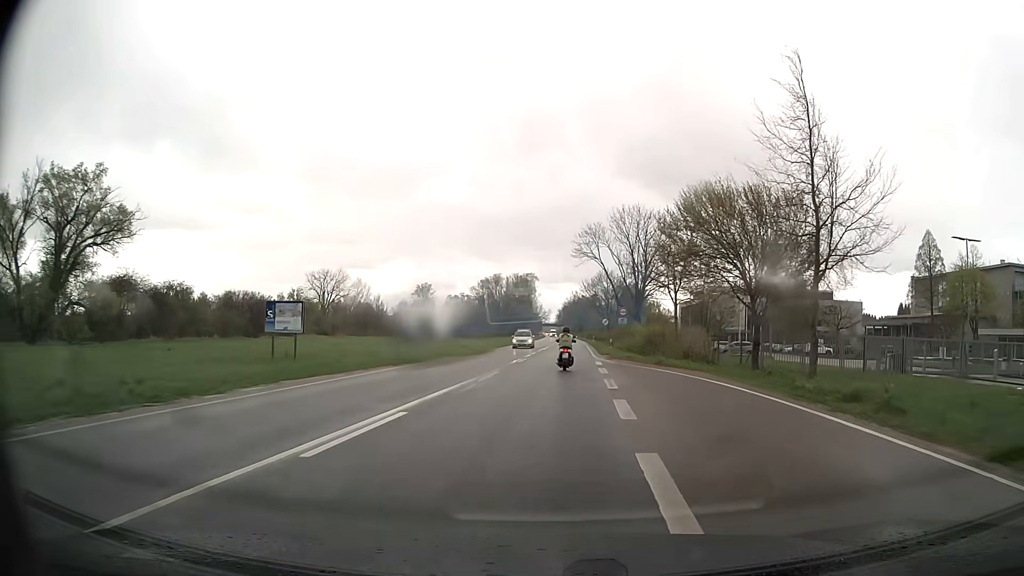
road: primary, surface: asphalt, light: Day
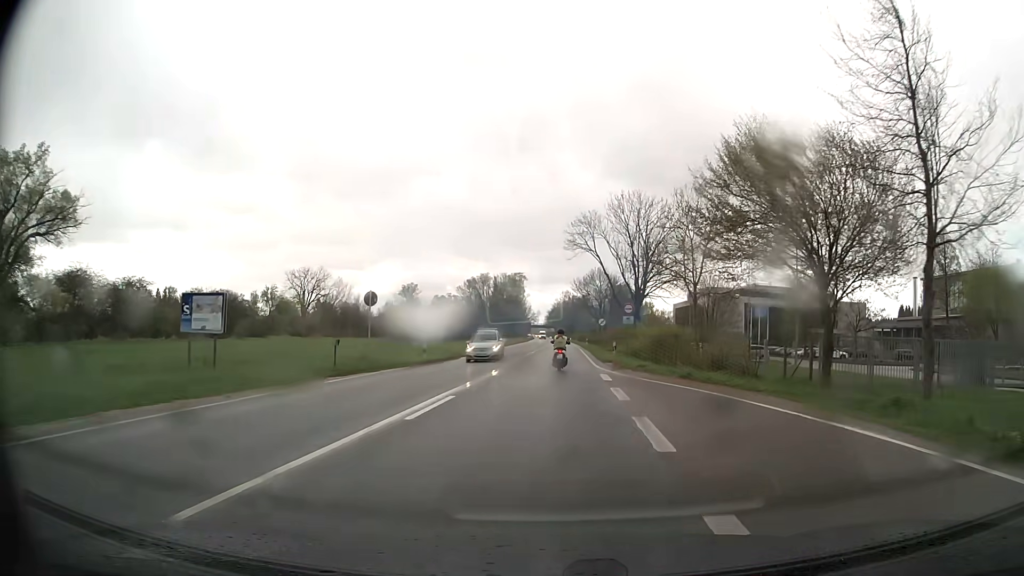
(+0.1, +8.8) m; +1°
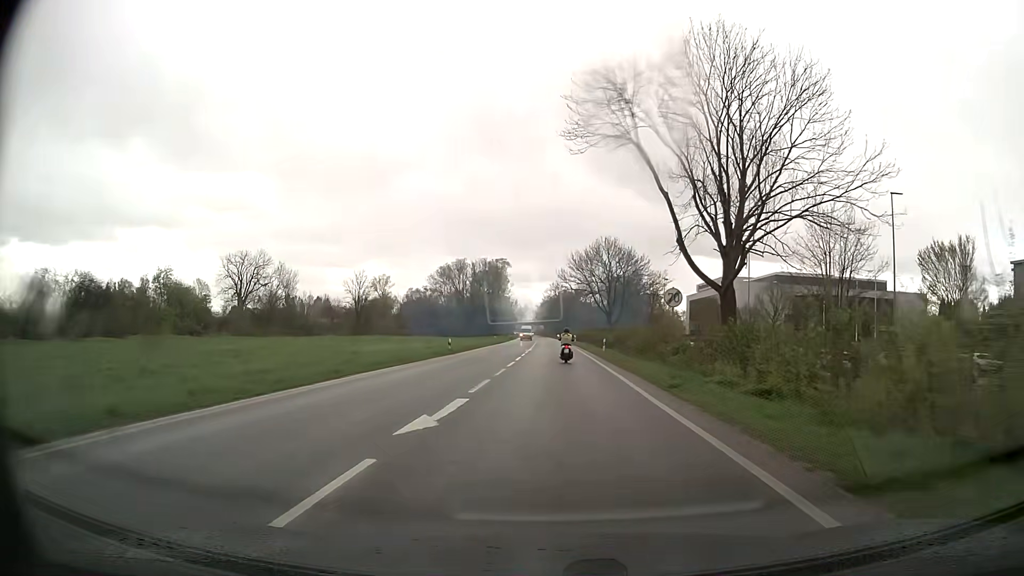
(+0.4, +37.8) m; +1°
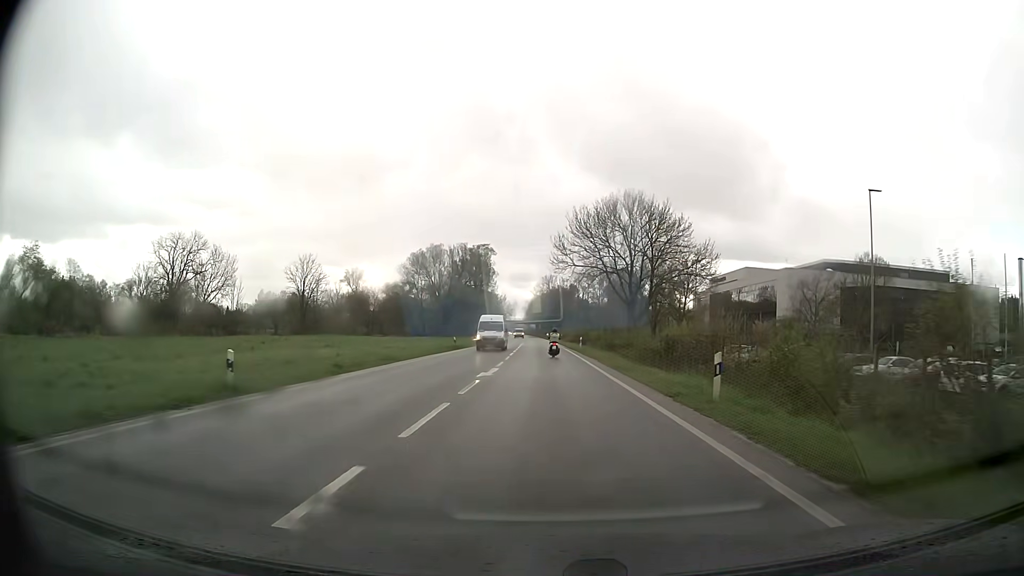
(+0.1, +30.8) m; 0°
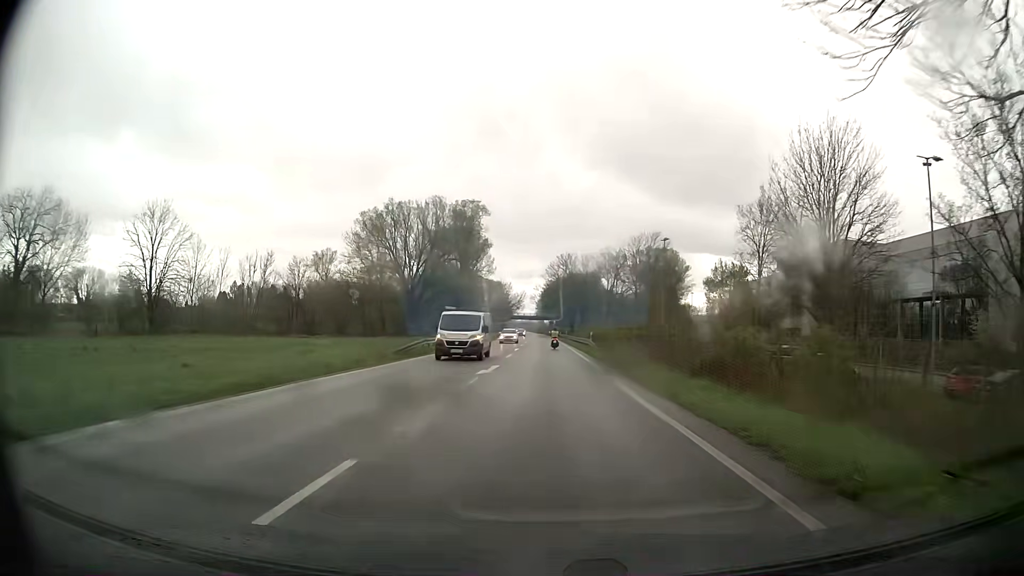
(-0.2, +54.1) m; -1°
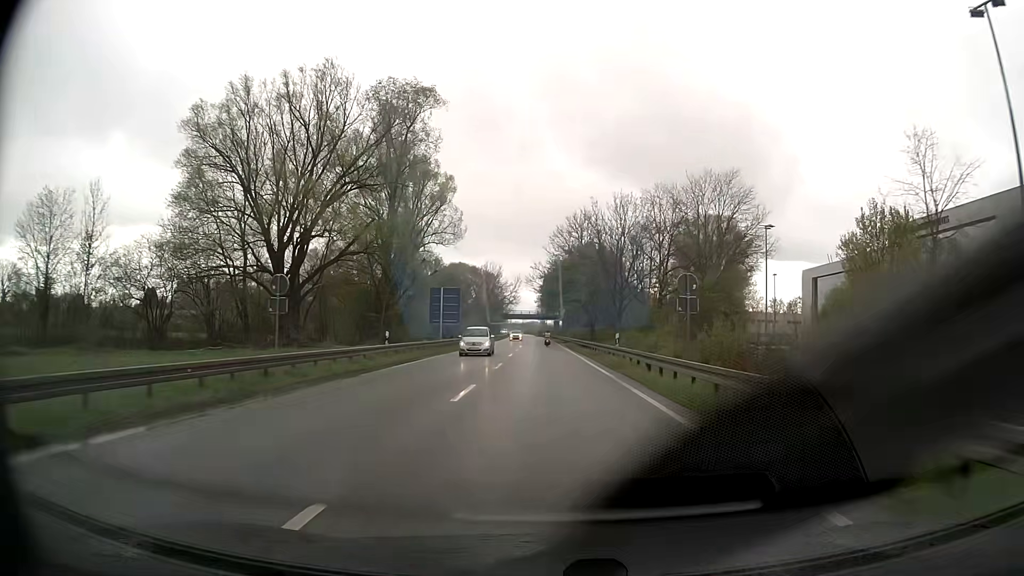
(-0.5, +56.3) m; 0°
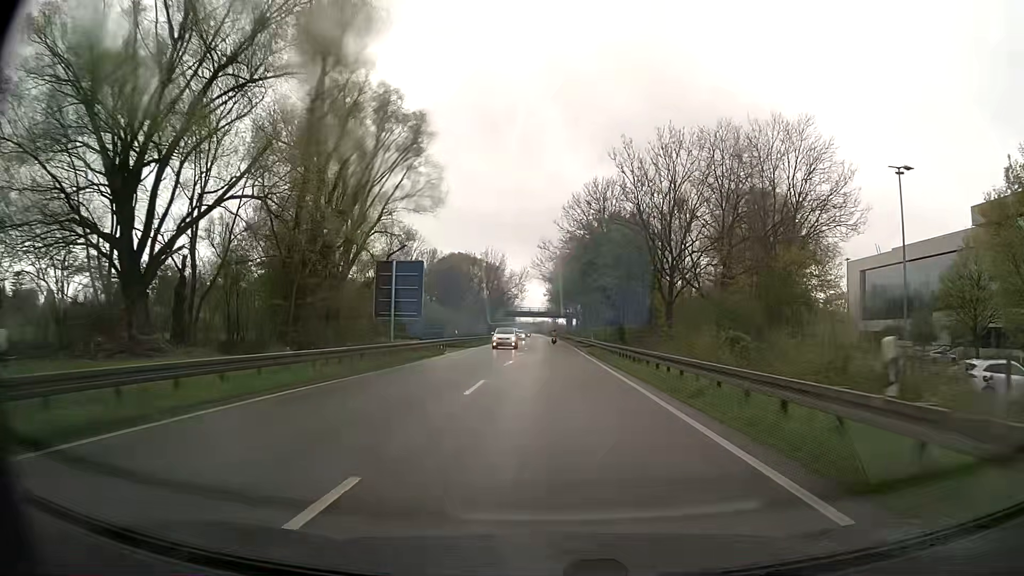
(-0.2, +23.1) m; -1°
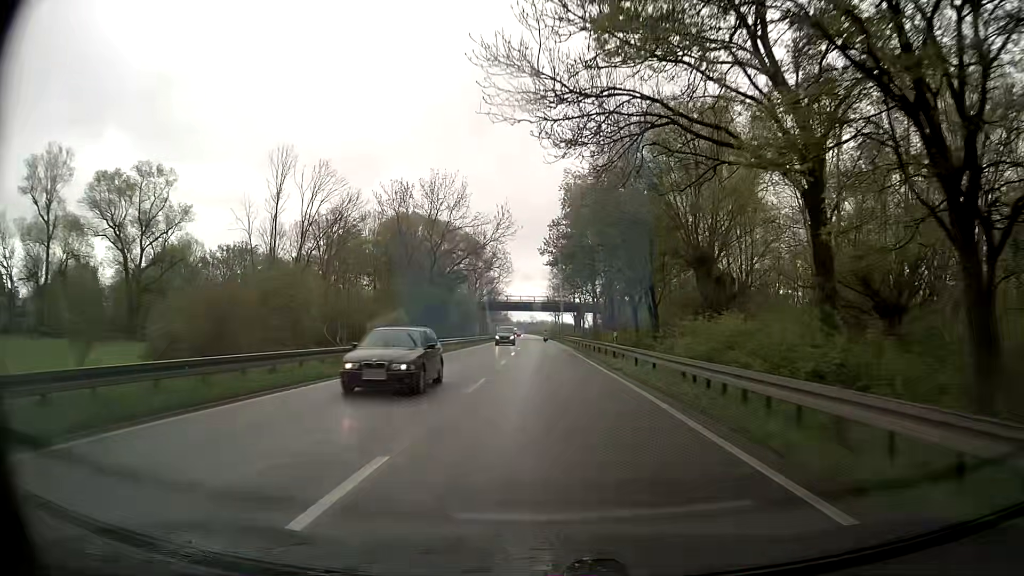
(0.0, +59.3) m; 0°
(0, +10) (0, +20) (0, +30) (0, +40) (0, +50) (-1, +60) (-1, +70) (-1, +80) (-1, +90) (-1, +100) m
